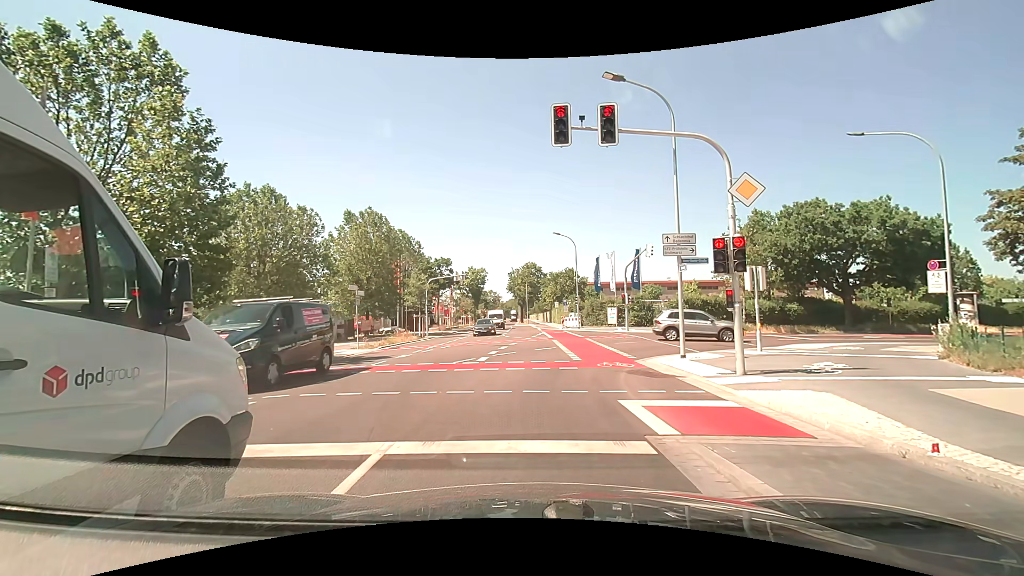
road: tertiary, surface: asphalt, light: Day
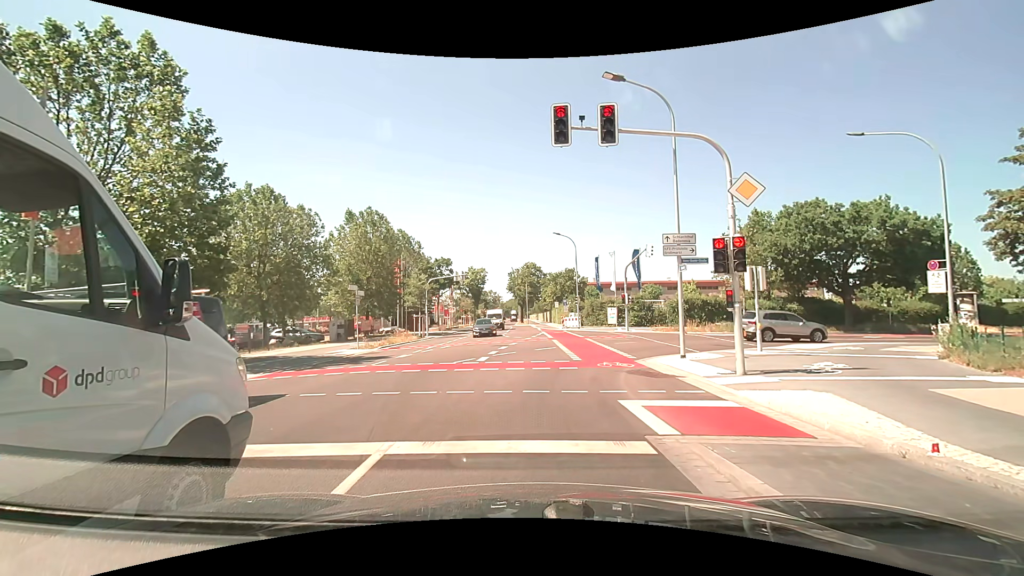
(0.0, 0.0) m; 0°
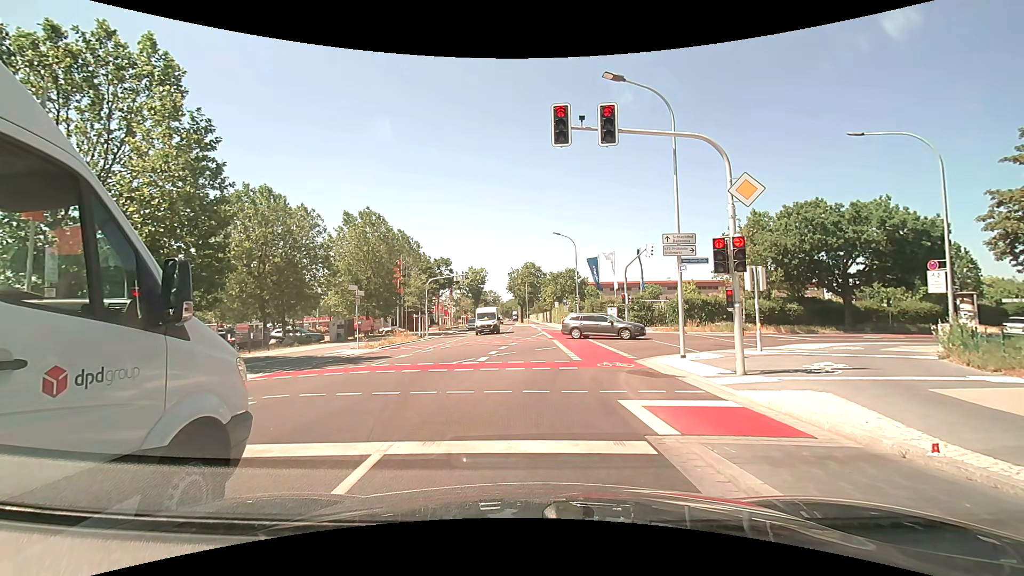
(0.0, 0.0) m; 0°
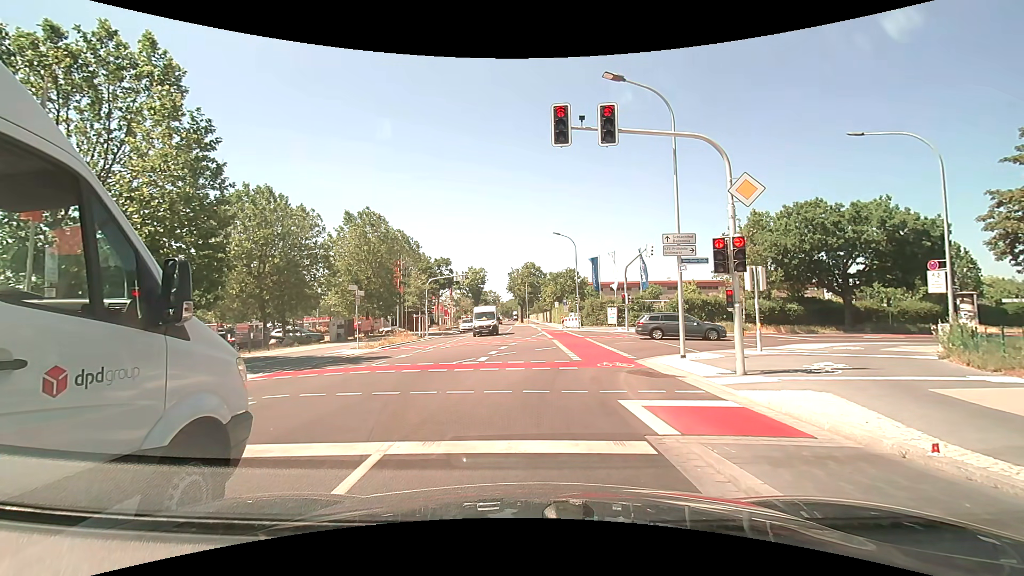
(0.0, 0.0) m; 0°
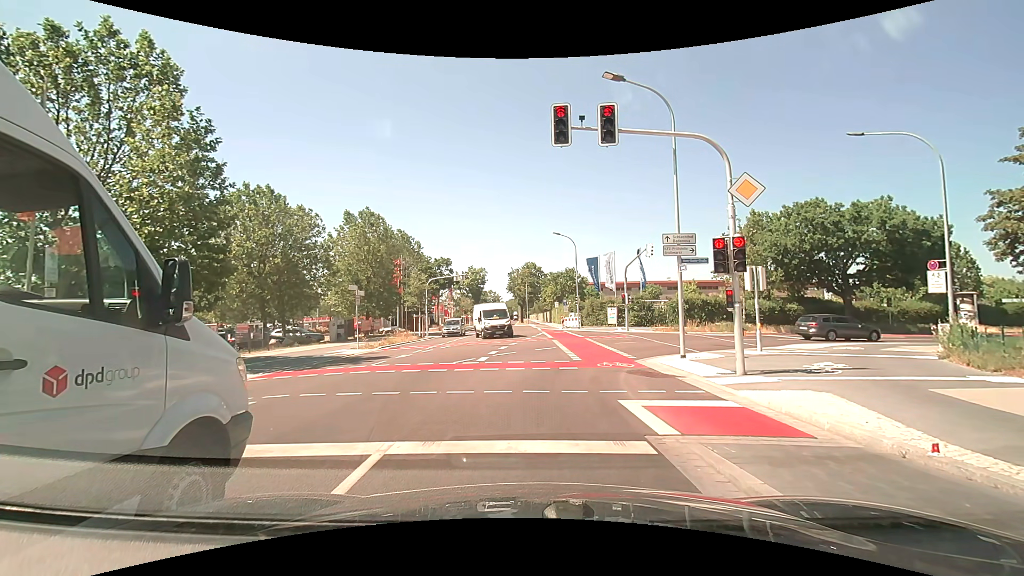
(0.0, 0.0) m; 0°
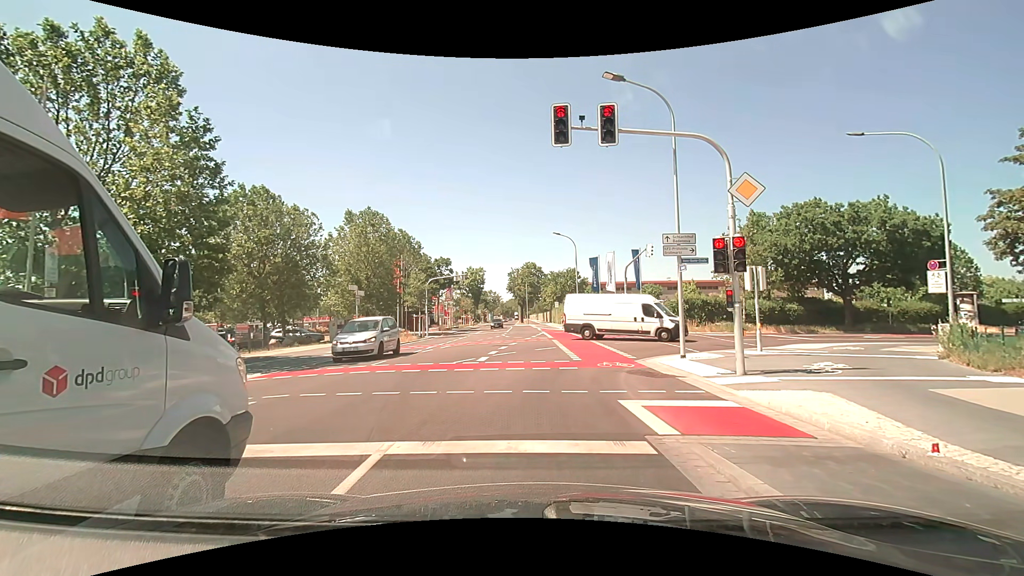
(0.0, 0.0) m; 0°
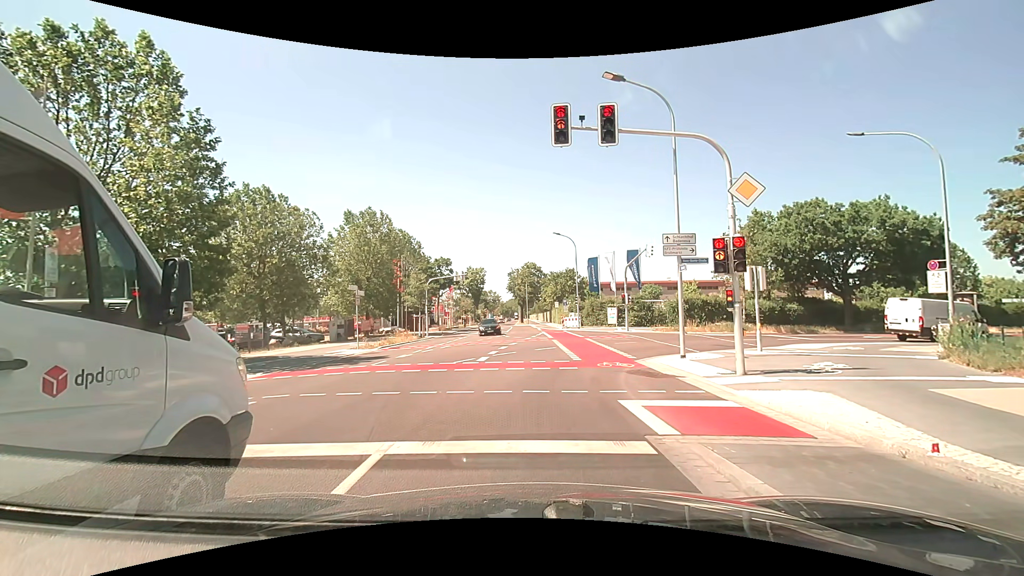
(0.0, 0.0) m; 0°
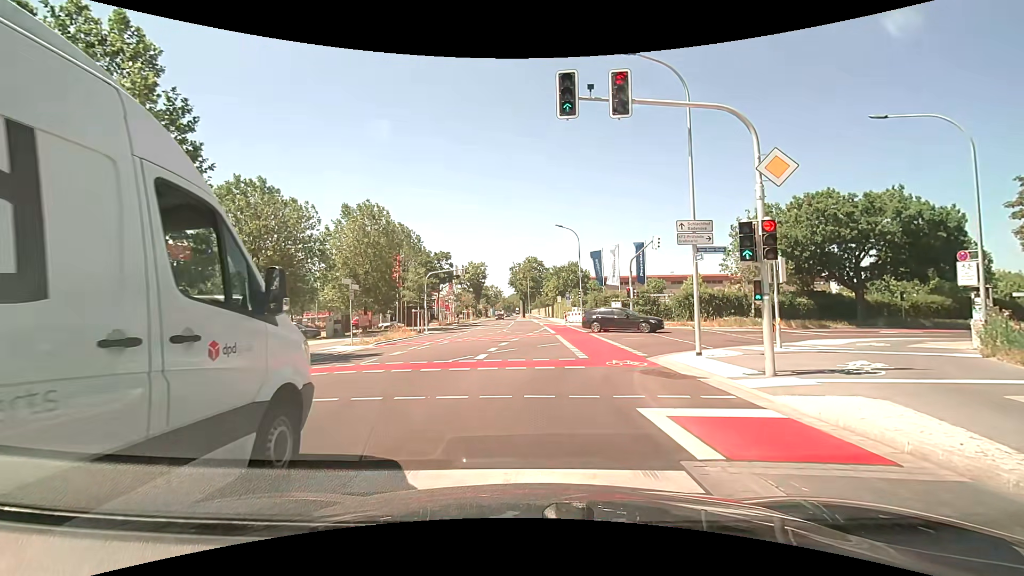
(0.0, +1.2) m; -1°
(0, +10) (+3, +20) (+10, +27) (+19, +31) (+28, +35) (+37, +39) (+46, +43) (+55, +46) (+65, +50) (+74, +54) m
